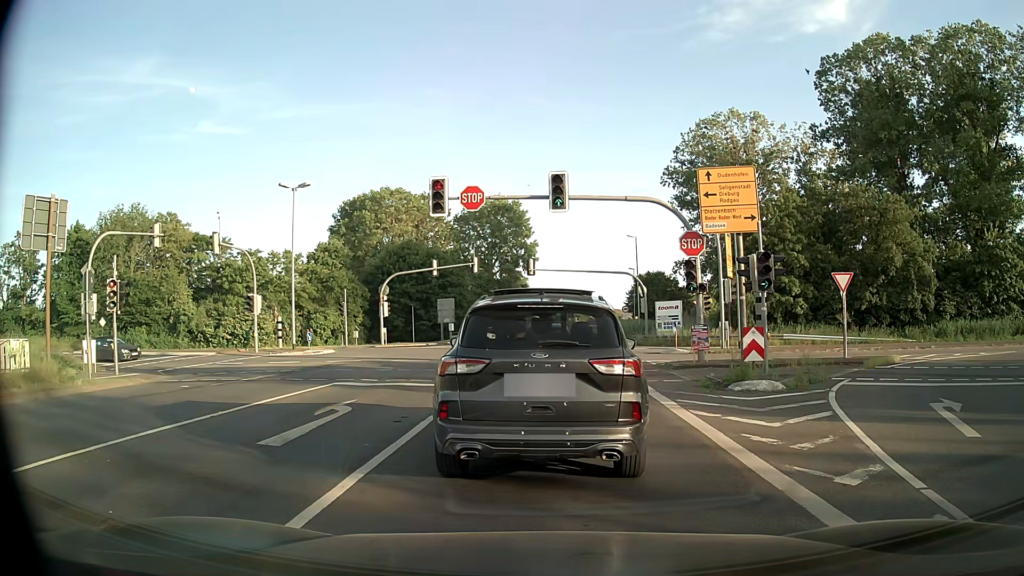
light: Day
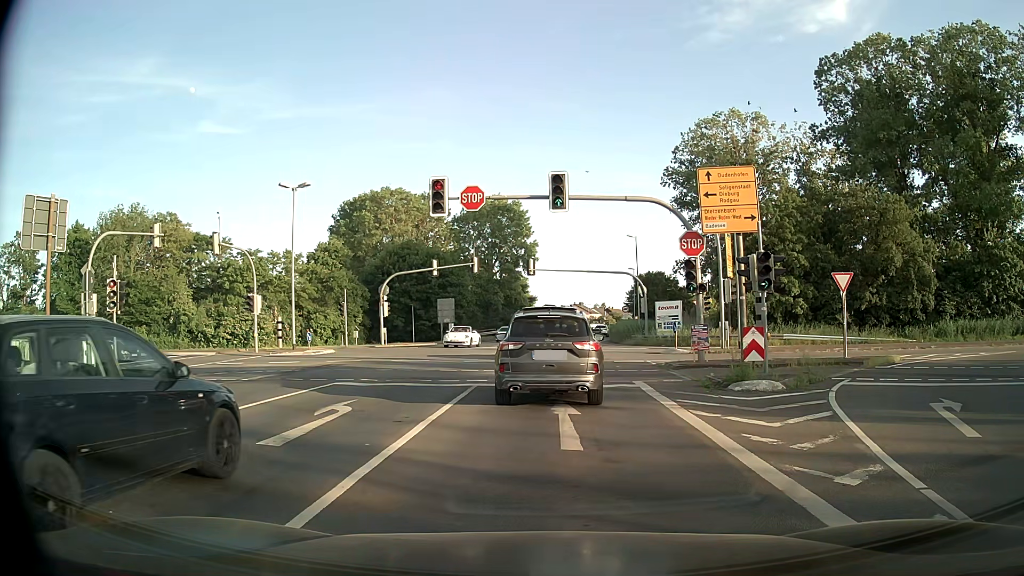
(0.0, 0.0) m; 0°
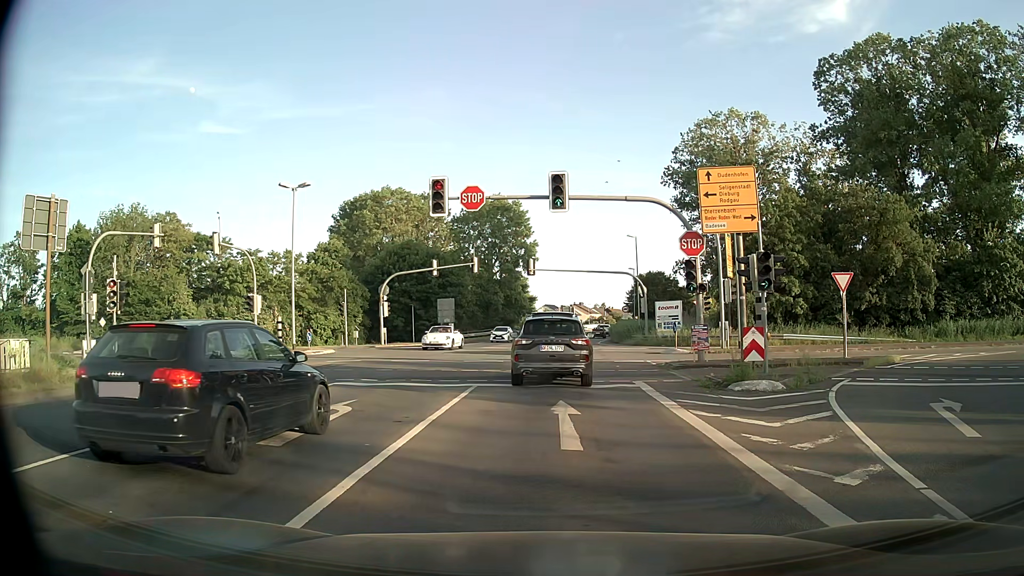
(0.0, 0.0) m; 0°
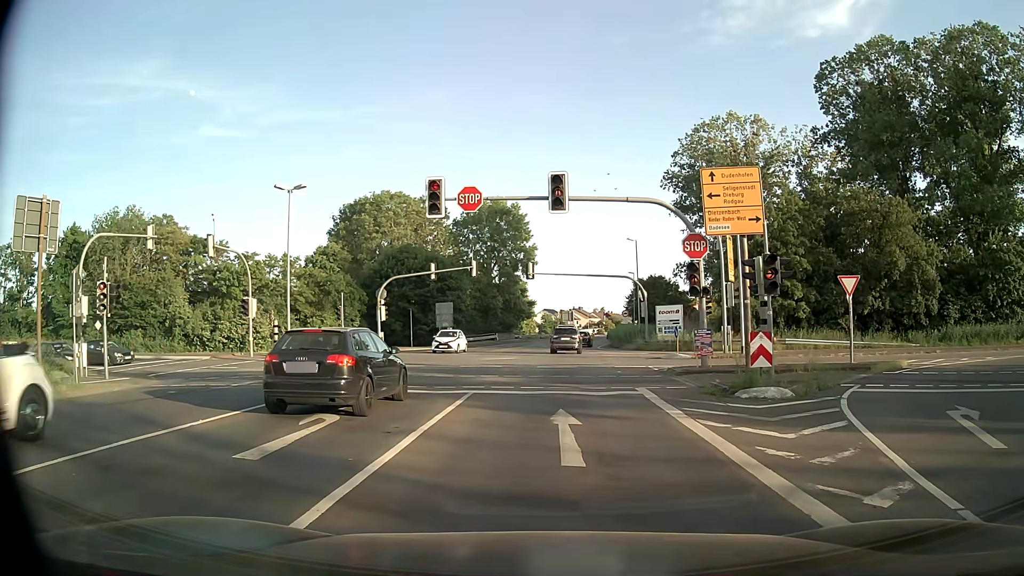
(0.0, +0.7) m; +1°
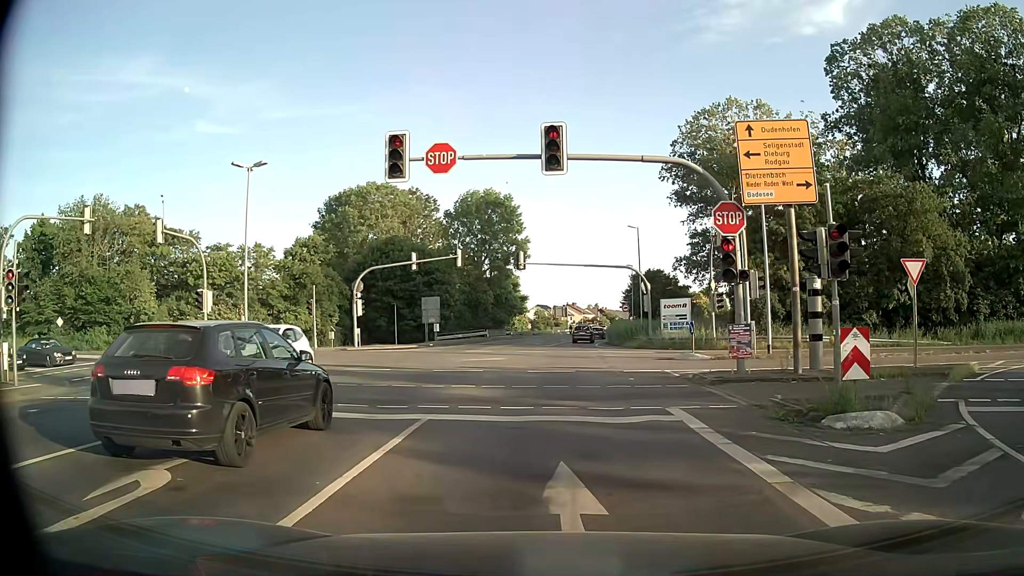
(0.0, +5.1) m; 0°
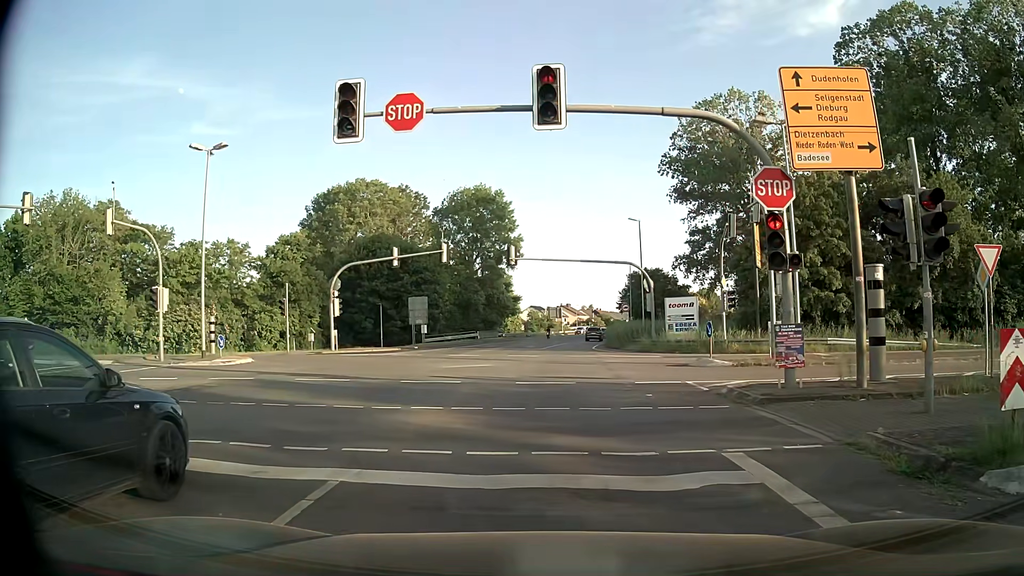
(0.0, +4.1) m; 0°
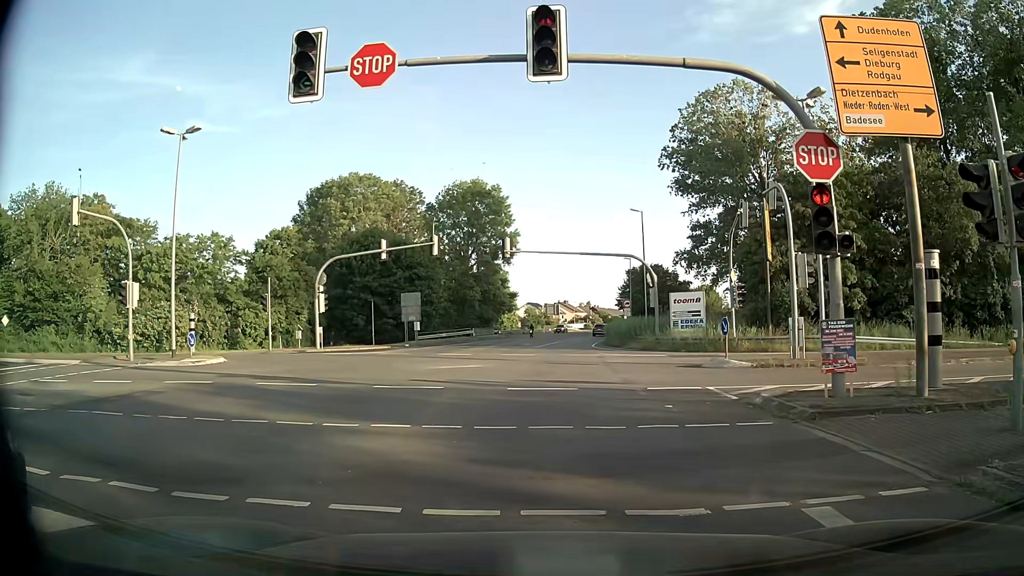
(0.0, +2.4) m; -1°
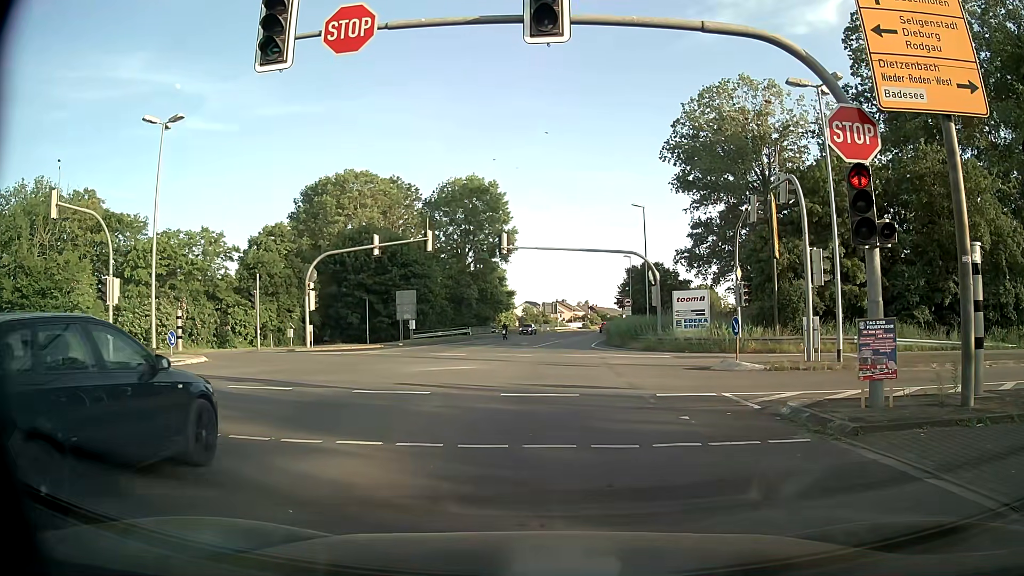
(0.0, +1.4) m; 0°
(0, +10) (+1, +20) (+1, +30) (+1, +40) (+2, +50) (+4, +60) (+5, +70) (+7, +80) (+8, +89) (+10, +99) m
